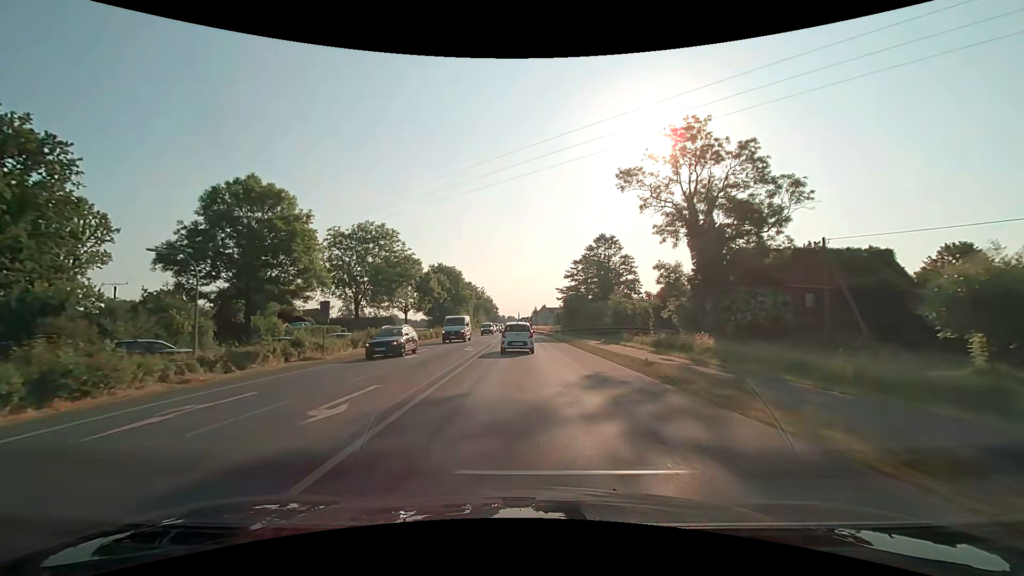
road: primary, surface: asphalt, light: Day
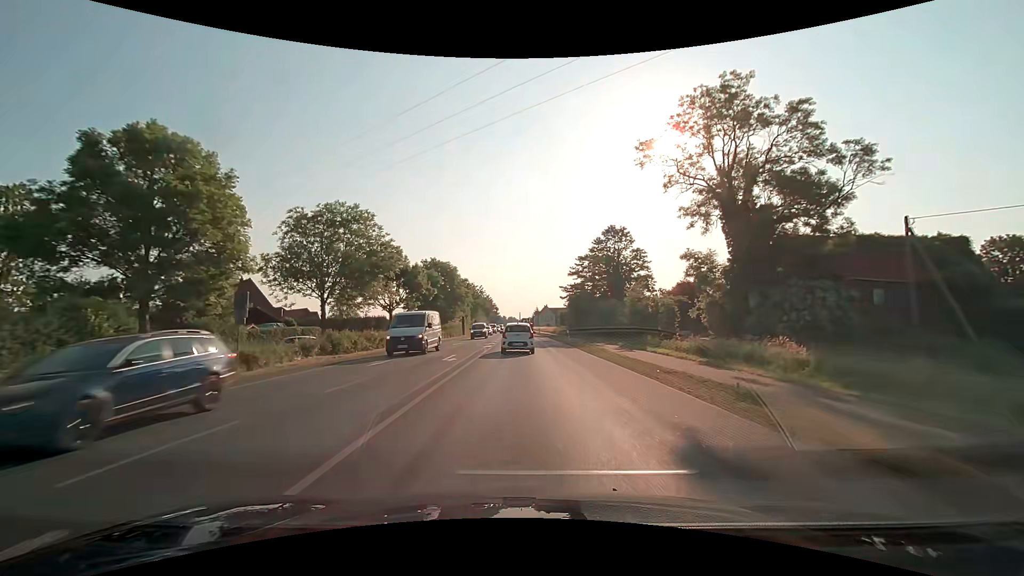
(0.0, +8.1) m; 0°
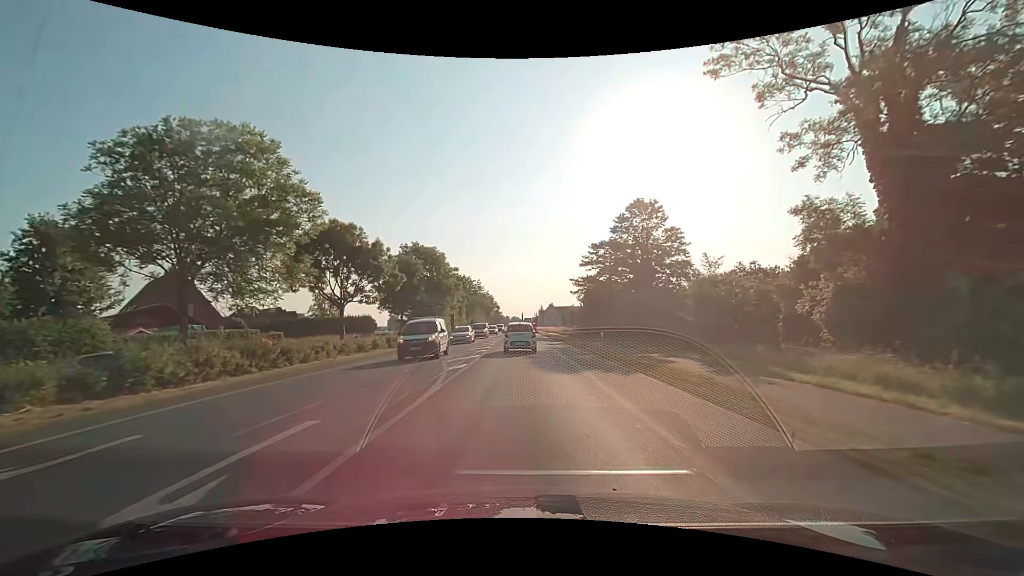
(0.0, +16.4) m; 0°
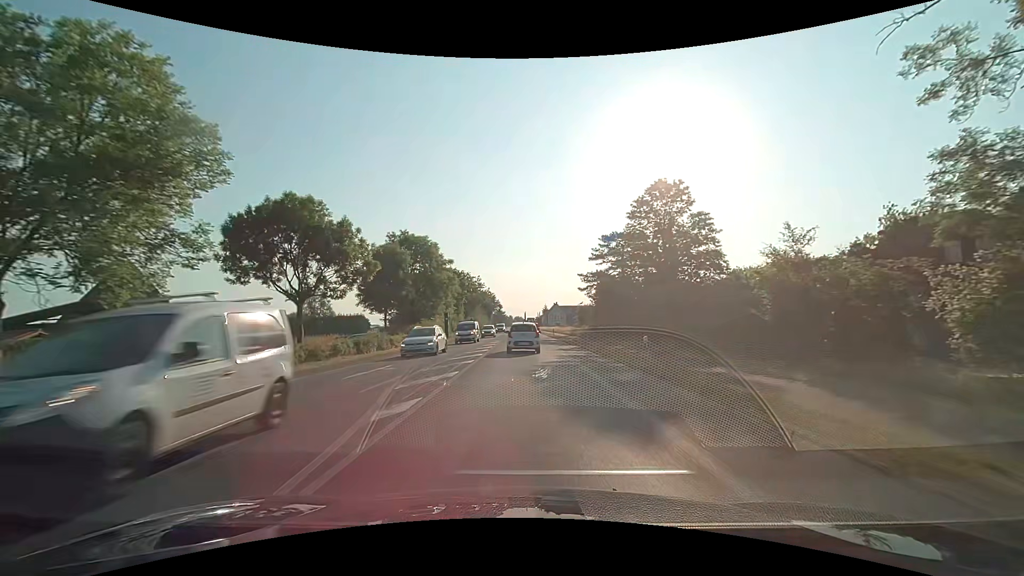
(0.0, +8.3) m; 0°
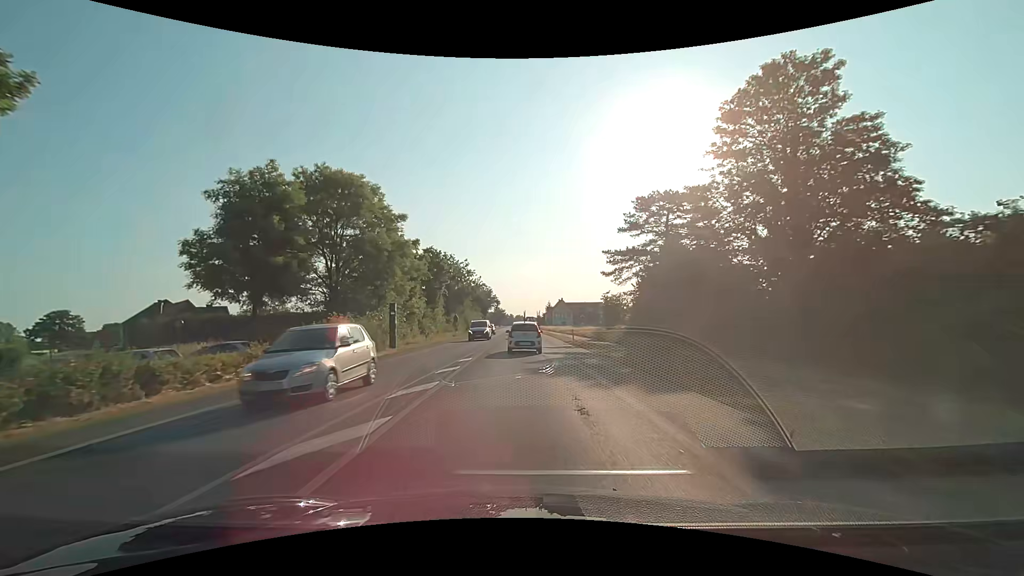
(0.0, +24.7) m; 0°
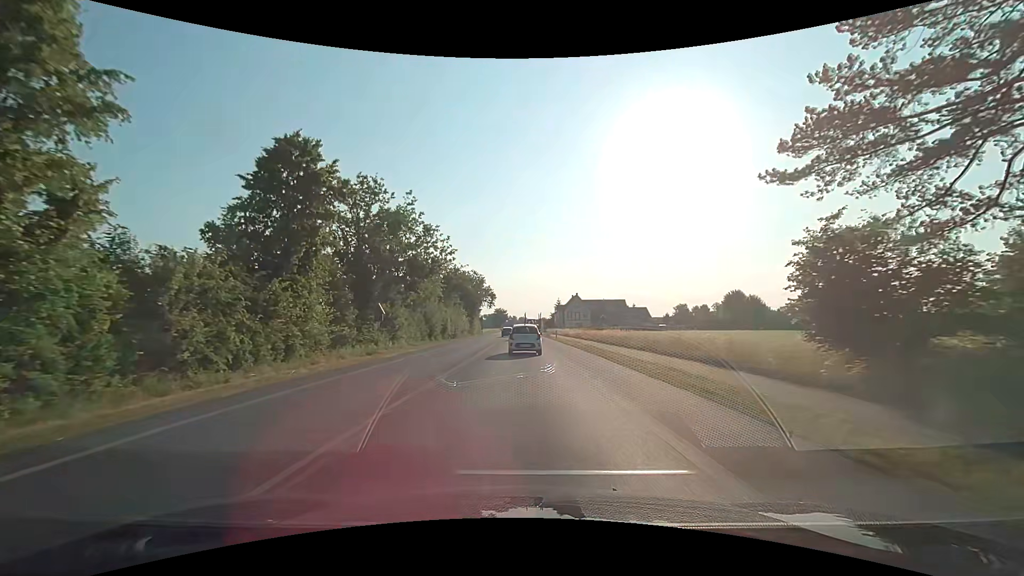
(-0.3, +41.1) m; 0°
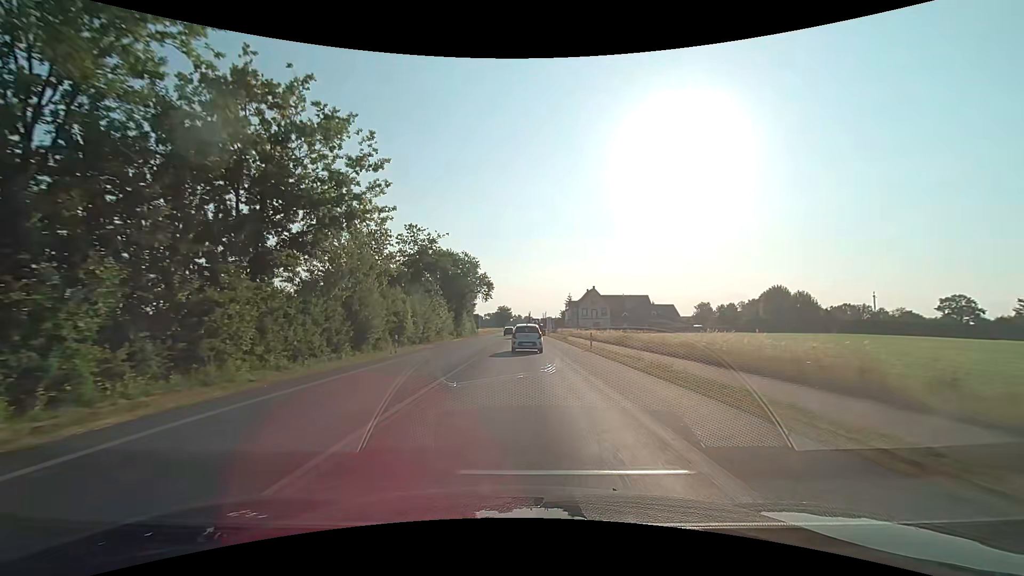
(-0.4, +25.4) m; -1°
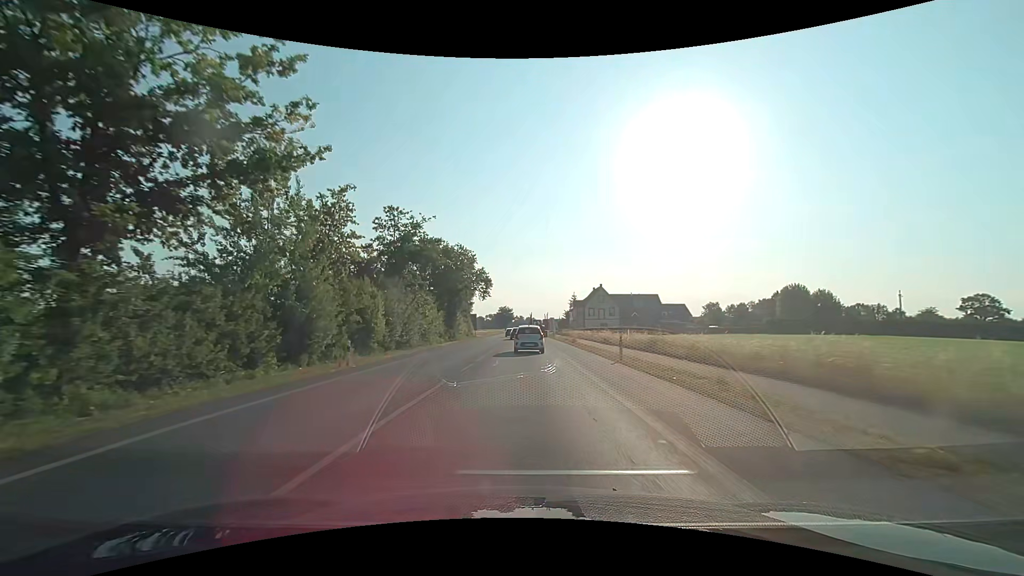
(0.0, +8.8) m; 0°
(0, +10) (0, +20) (0, +30) (0, +40) (0, +50) (0, +60) (0, +70) (0, +80) (0, +90) (0, +100) m
